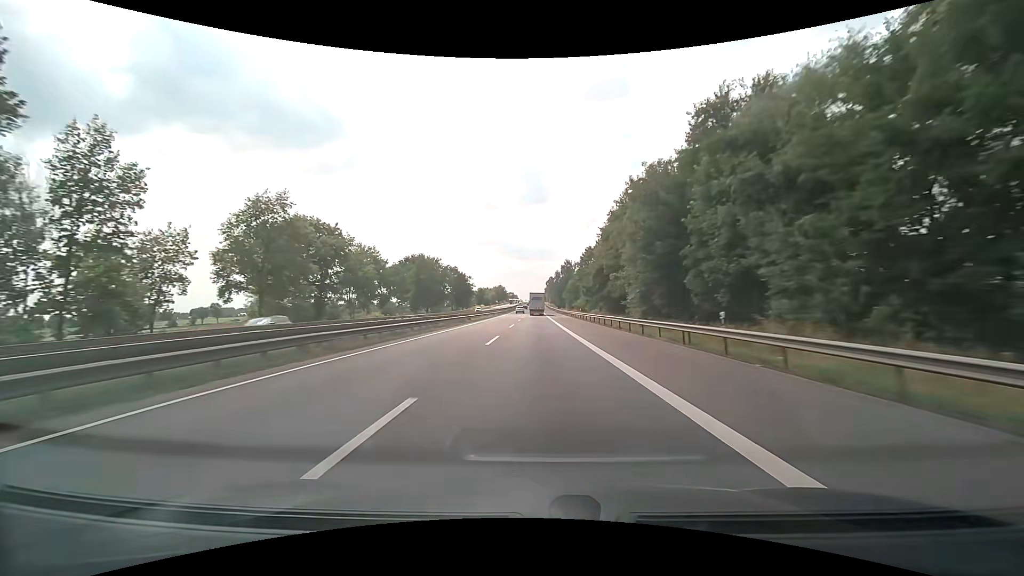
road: motorway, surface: asphalt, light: Day
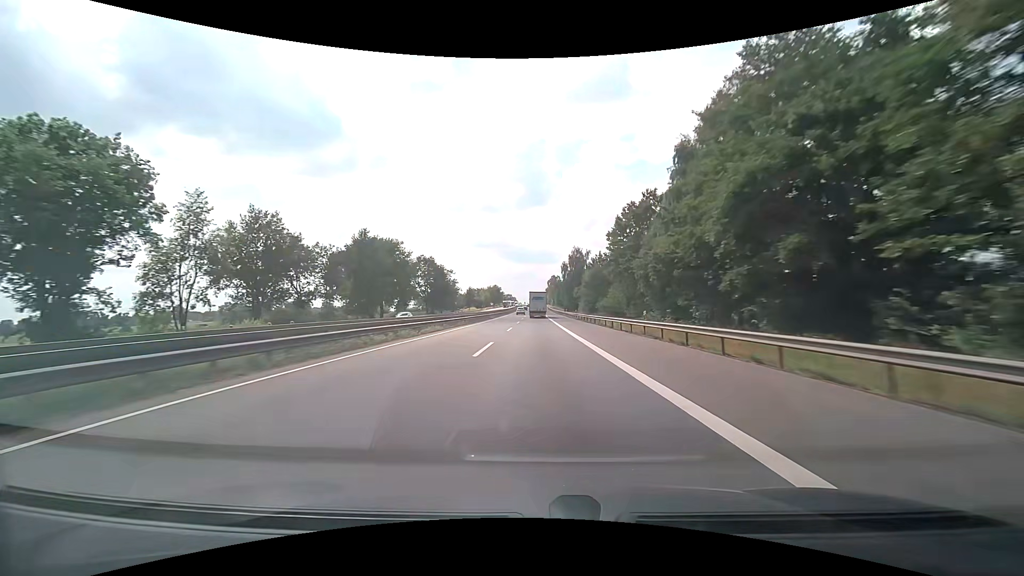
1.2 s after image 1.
(-0.1, +40.1) m; 0°
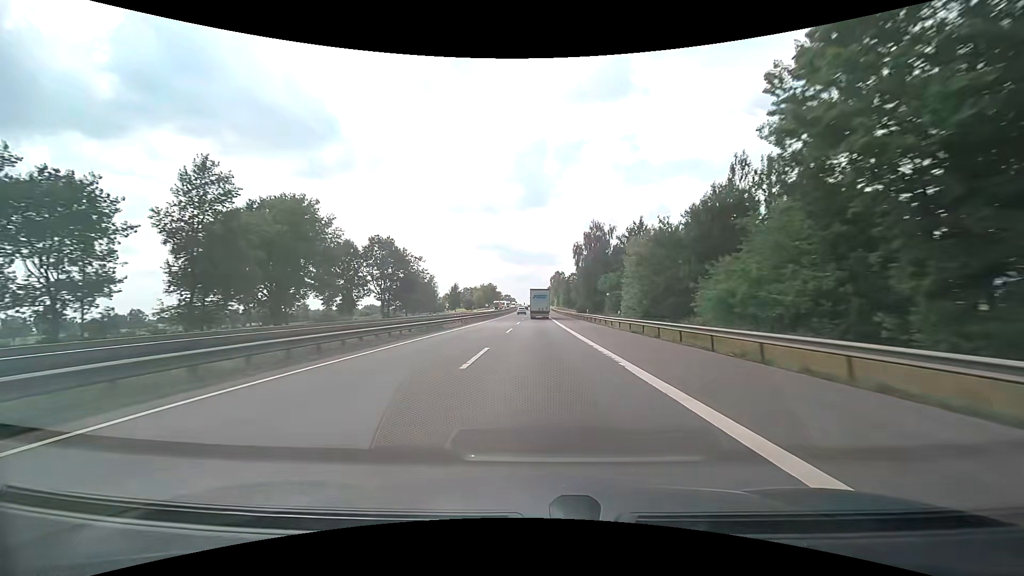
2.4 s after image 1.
(0.0, +38.5) m; 0°
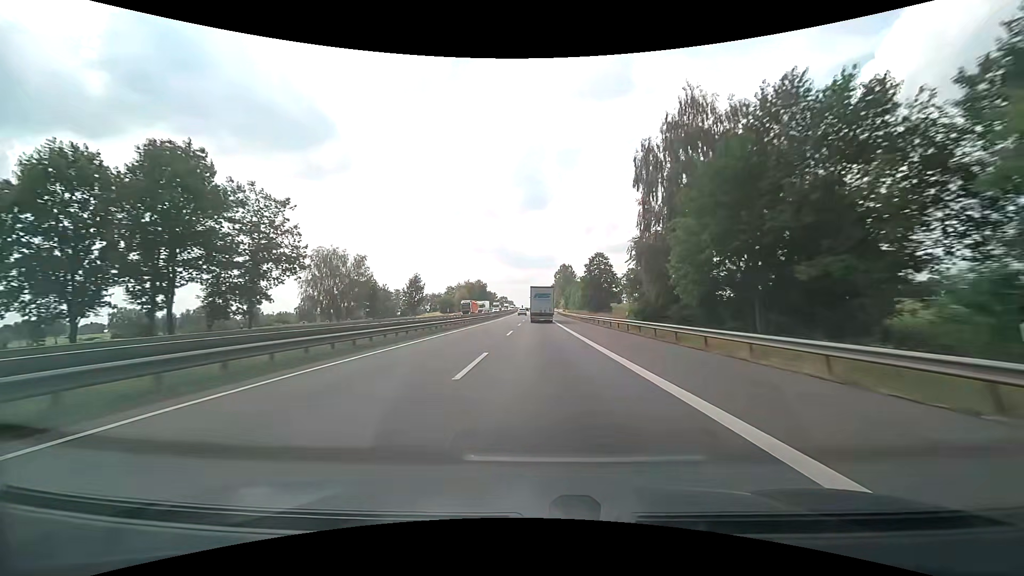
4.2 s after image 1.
(+0.1, +54.7) m; 0°
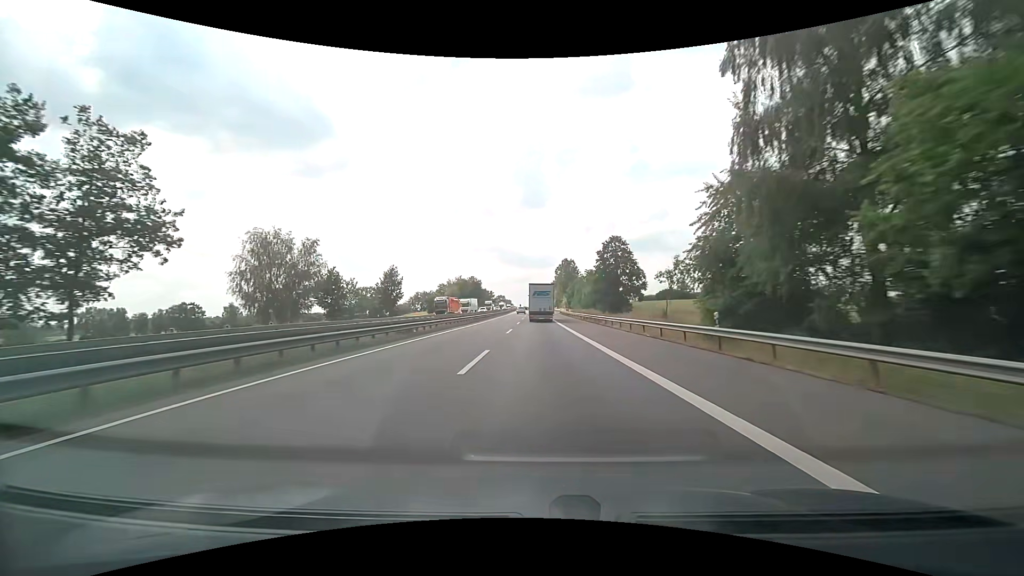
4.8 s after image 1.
(0.0, +17.4) m; 0°
(0, +10) (0, +20) (0, +30) (0, +40) (0, +50) (-1, +60) (-1, +70) (-2, +80) (-2, +90) (-2, +100) m
